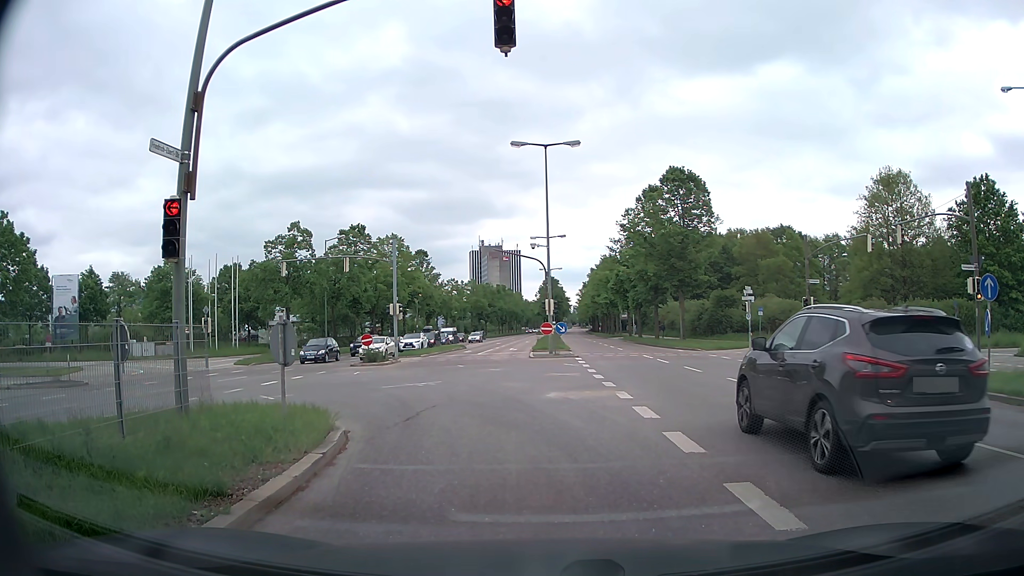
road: primary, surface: asphalt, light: Day
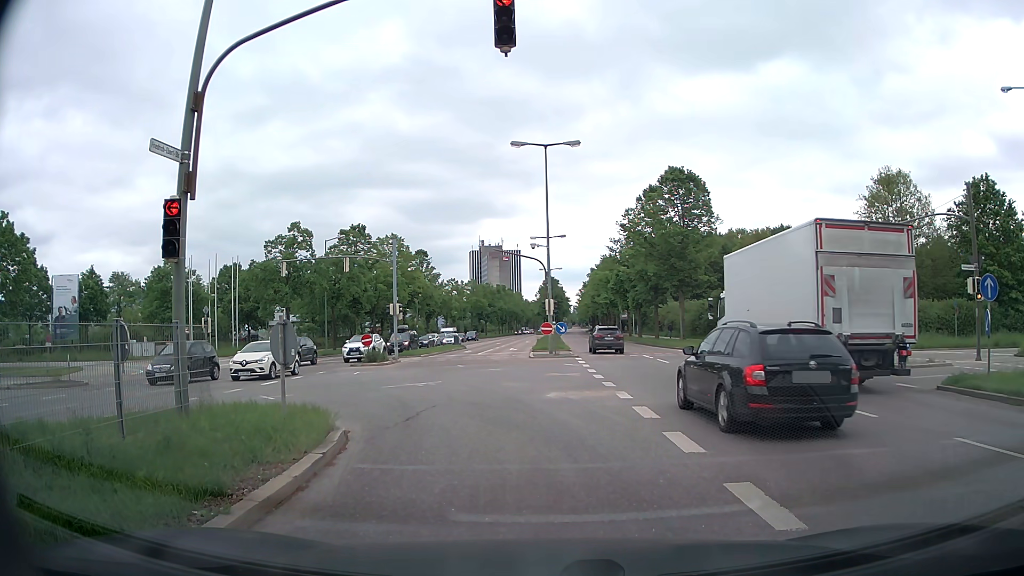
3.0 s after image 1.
(0.0, 0.0) m; 0°
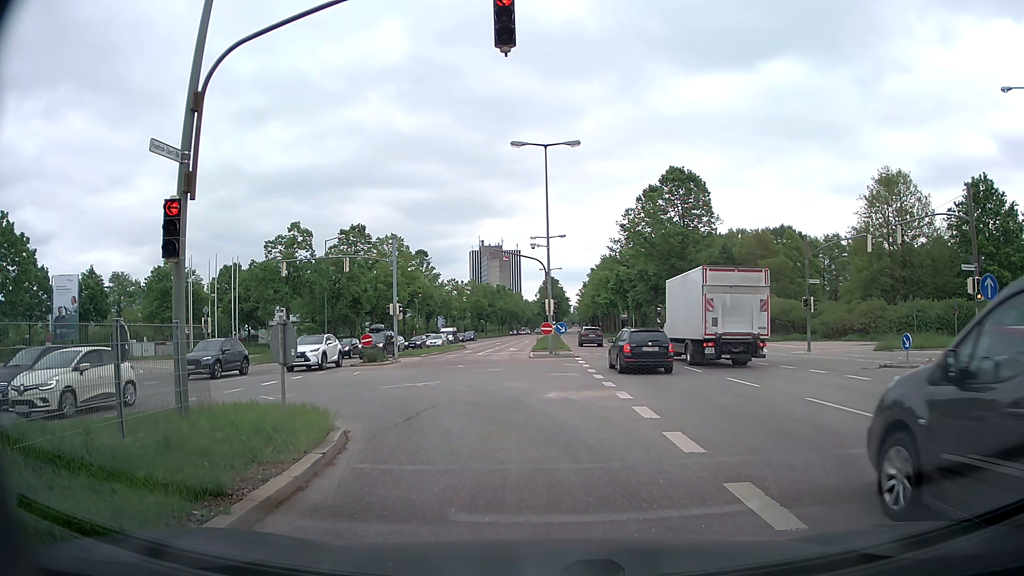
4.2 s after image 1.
(0.0, 0.0) m; 0°
